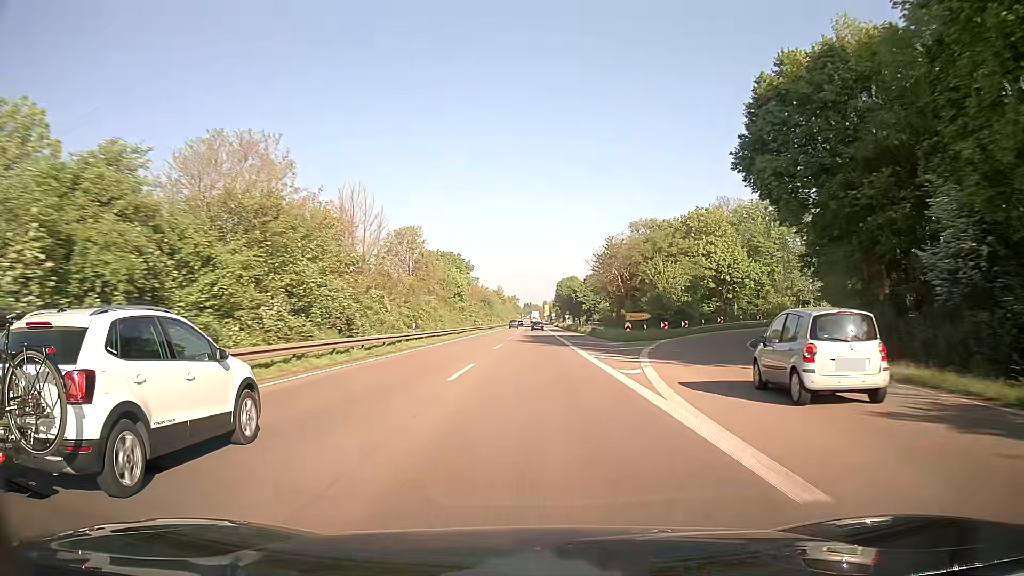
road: trunk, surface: asphalt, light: Day
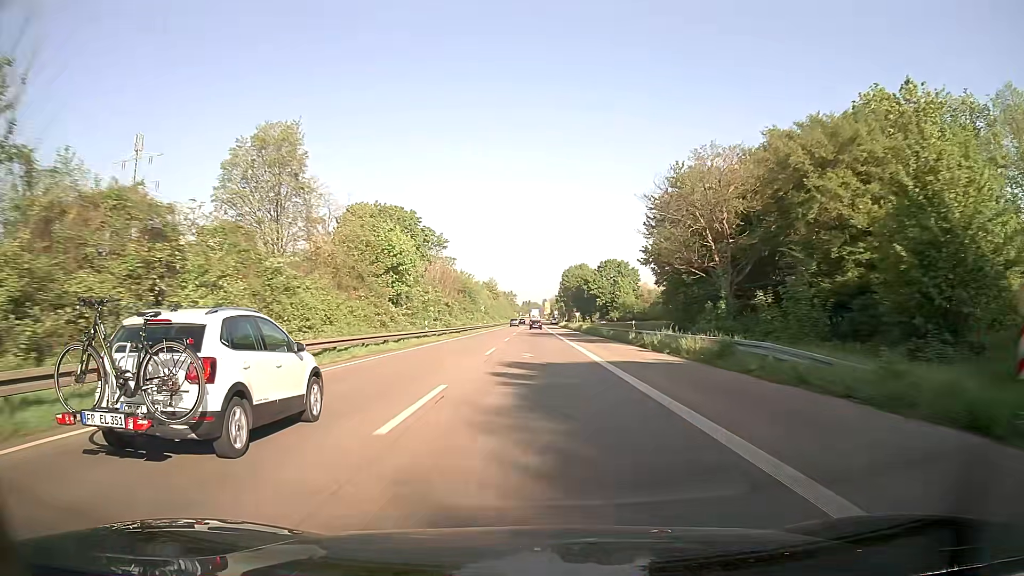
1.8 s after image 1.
(0.0, +44.2) m; 0°
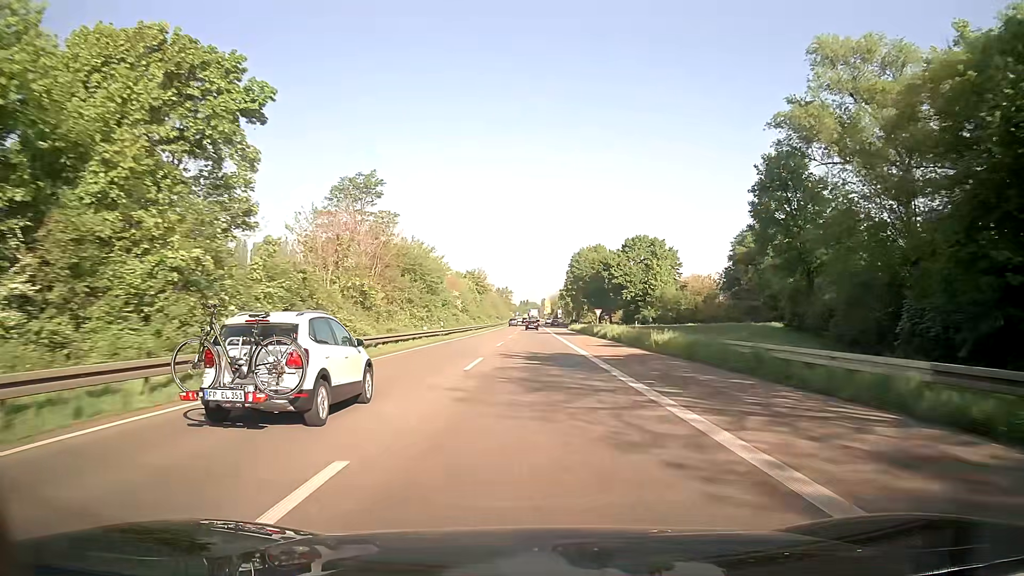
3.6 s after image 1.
(-0.1, +44.4) m; 0°
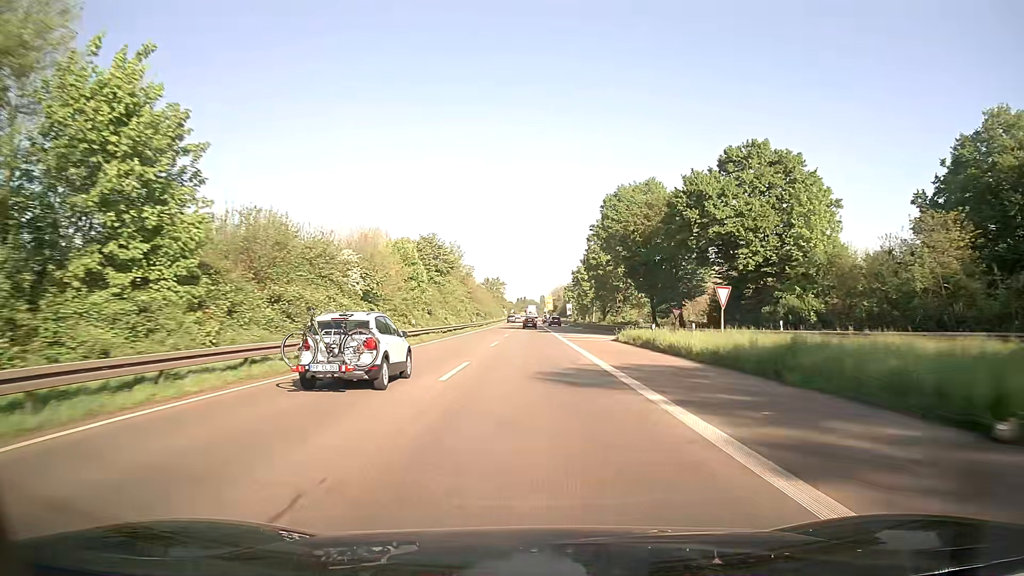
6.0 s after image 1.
(+0.1, +59.2) m; +1°
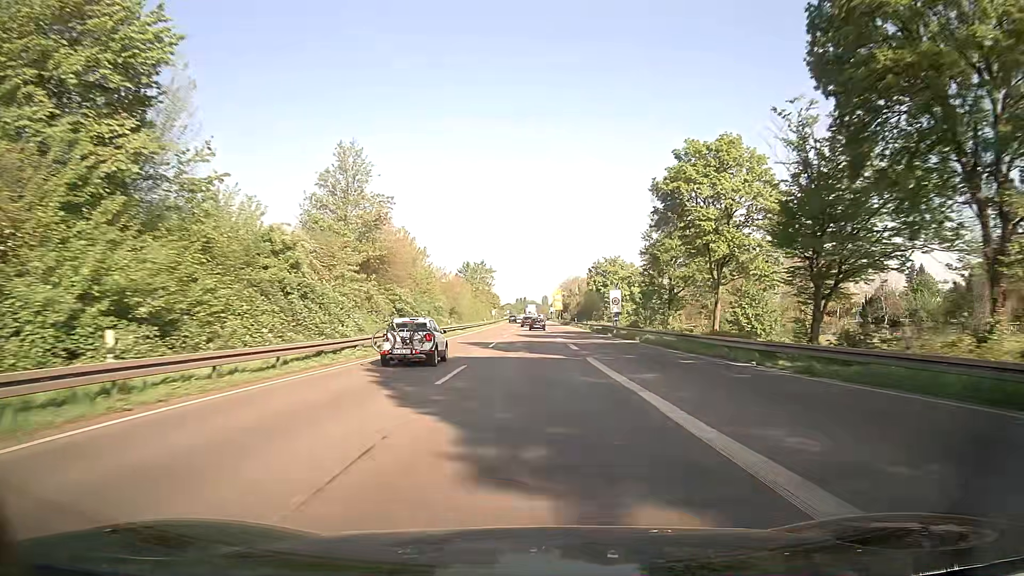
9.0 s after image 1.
(-0.6, +74.0) m; -1°
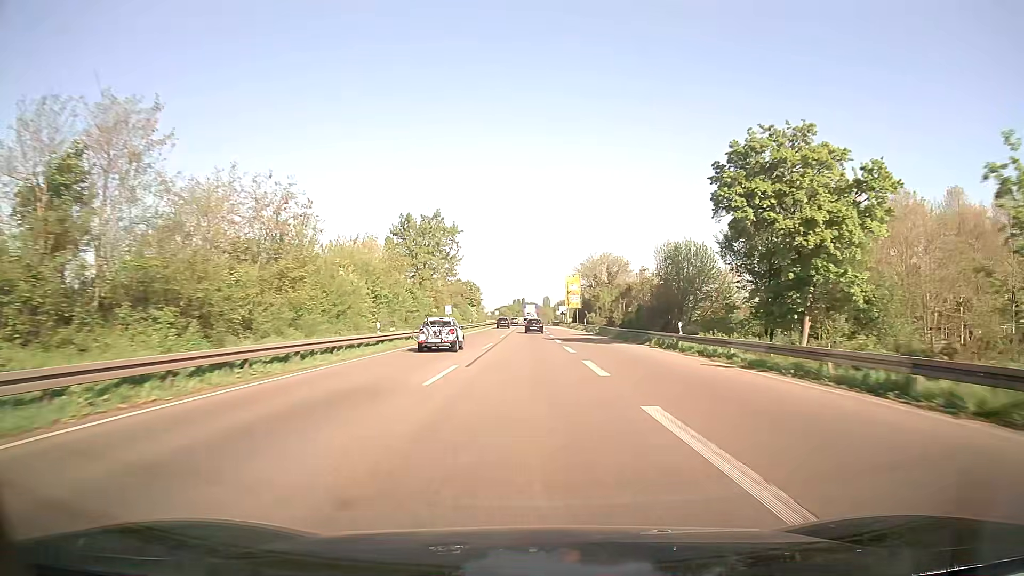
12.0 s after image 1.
(+0.4, +74.1) m; 0°
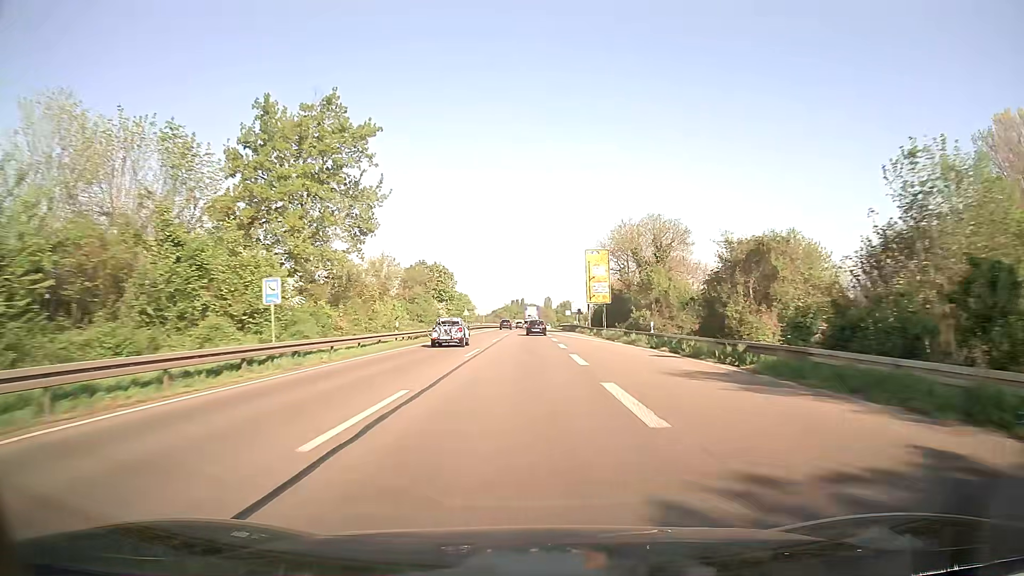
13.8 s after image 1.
(+0.1, +44.0) m; 0°
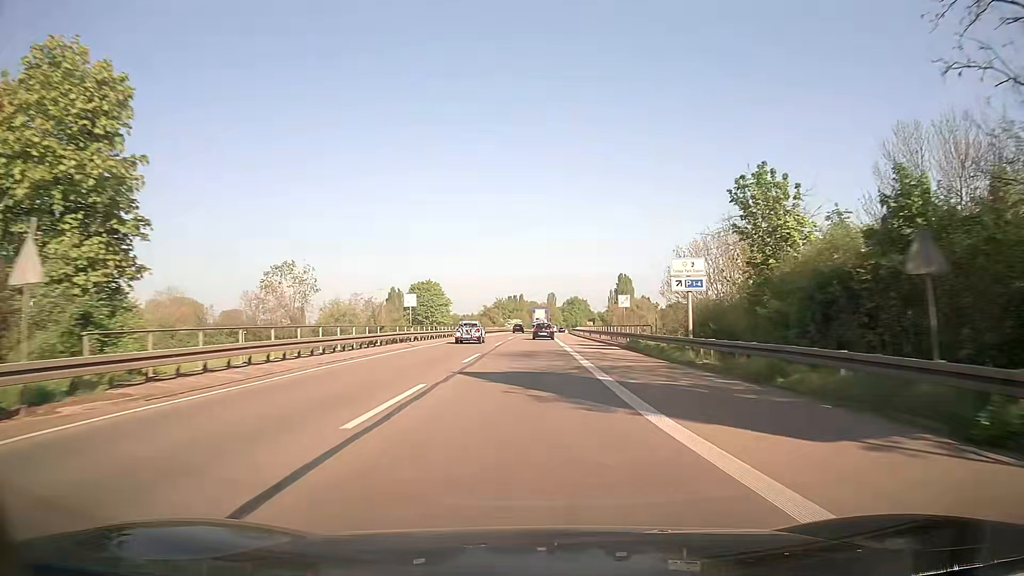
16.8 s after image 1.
(-0.1, +72.1) m; 0°
(0, +10) (0, +20) (0, +30) (0, +40) (0, +50) (0, +60) (0, +70) (+1, +80) (+1, +90) (+1, +100) m
